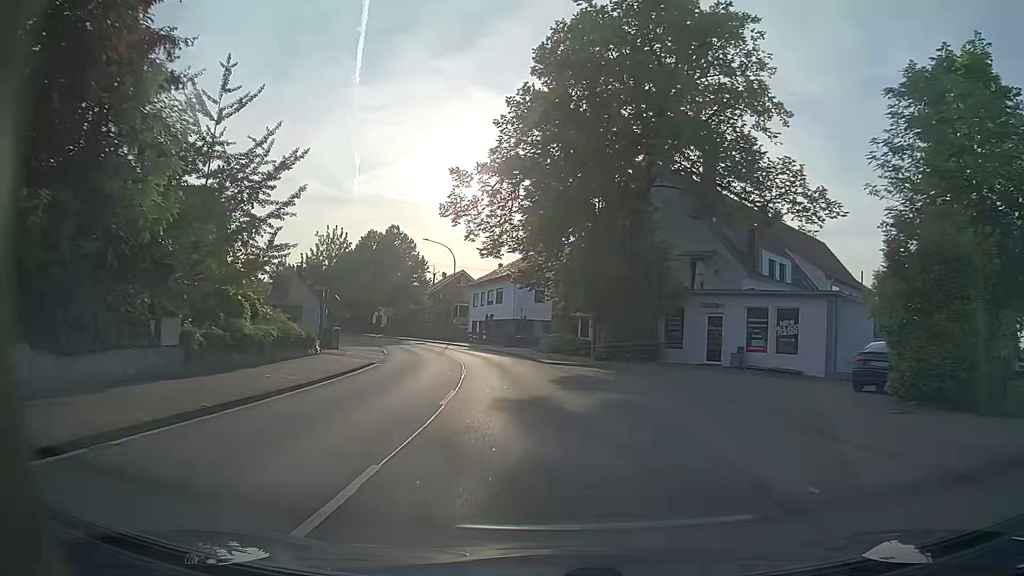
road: primary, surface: asphalt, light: Day
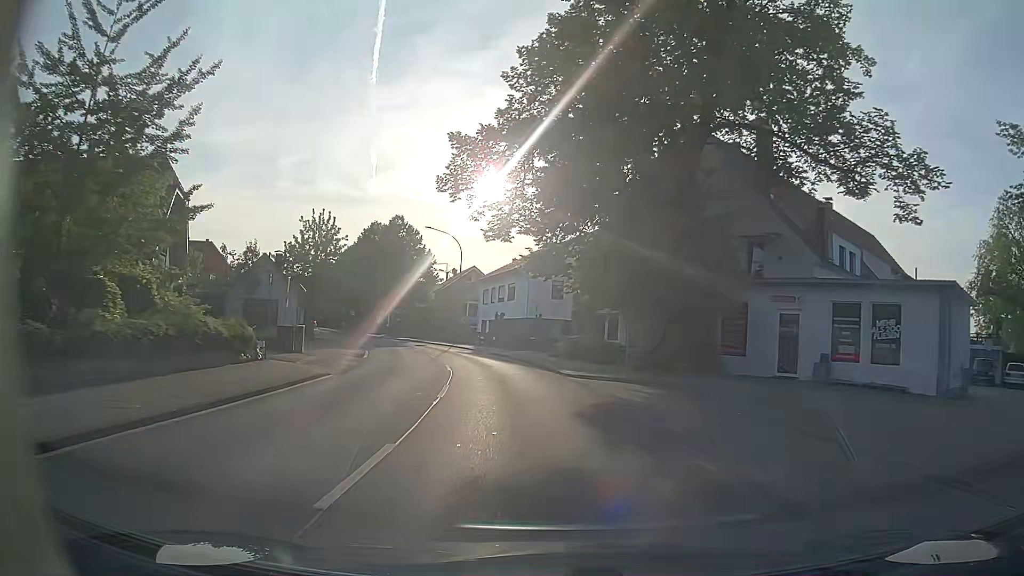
(-0.1, +7.9) m; -1°
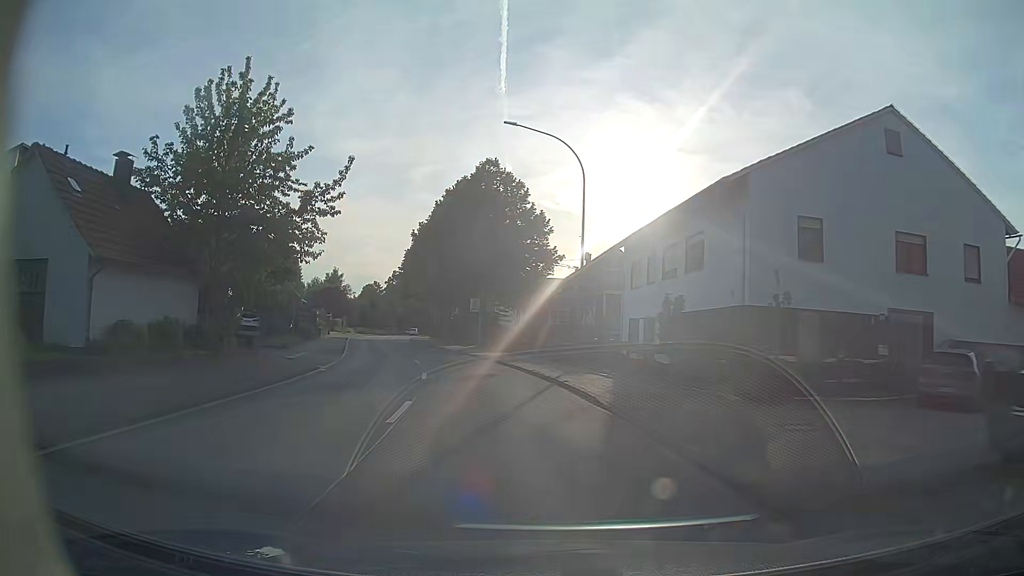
(-3.0, +31.4) m; -12°
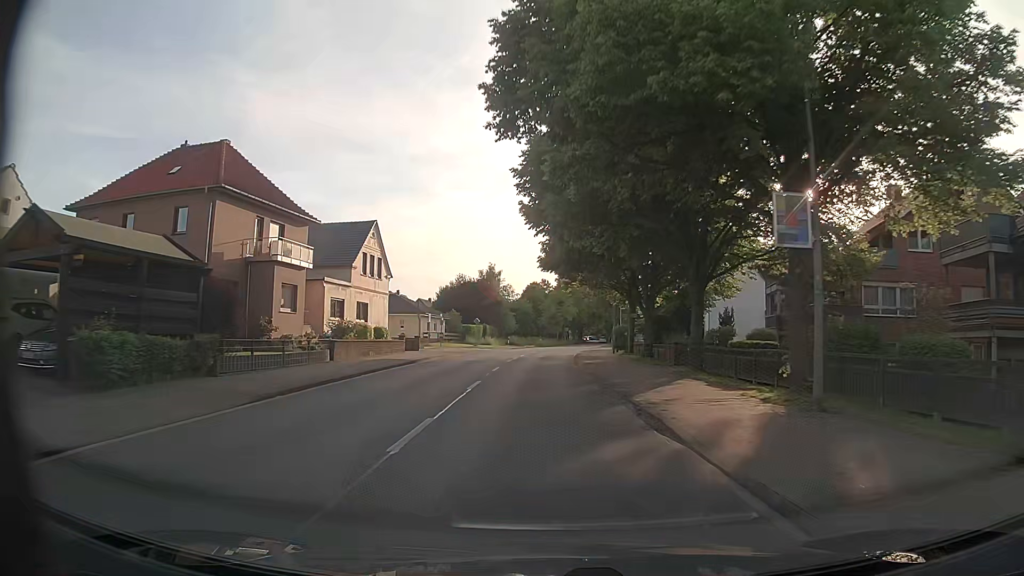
(-6.1, +38.6) m; -16°
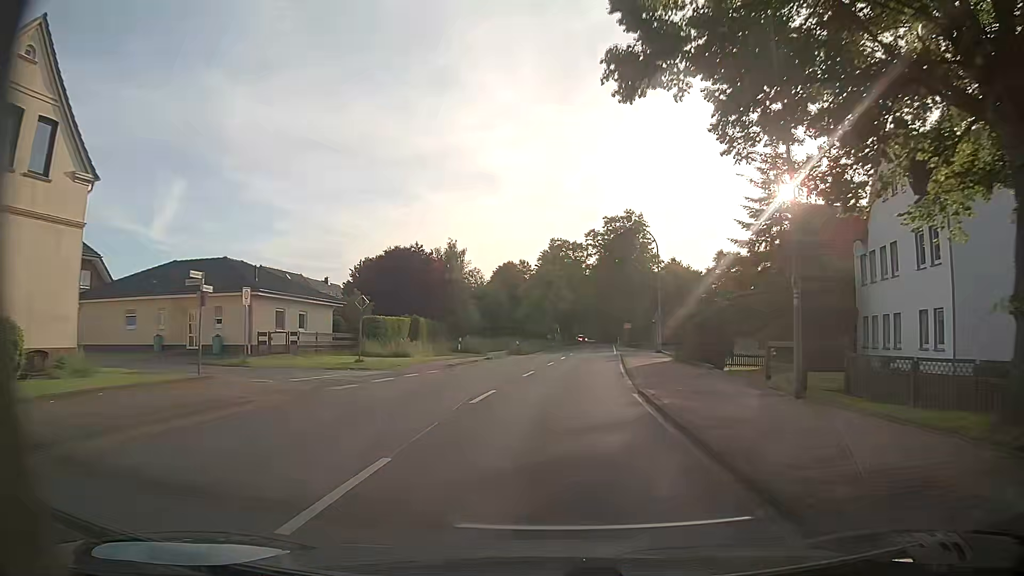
(-0.7, +39.6) m; +1°
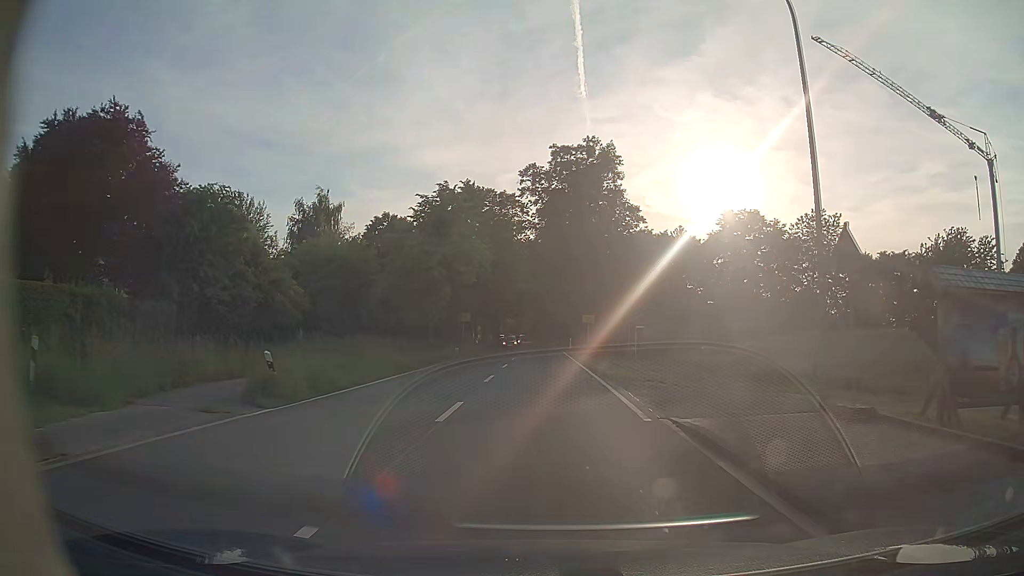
(+2.2, +38.6) m; +6°
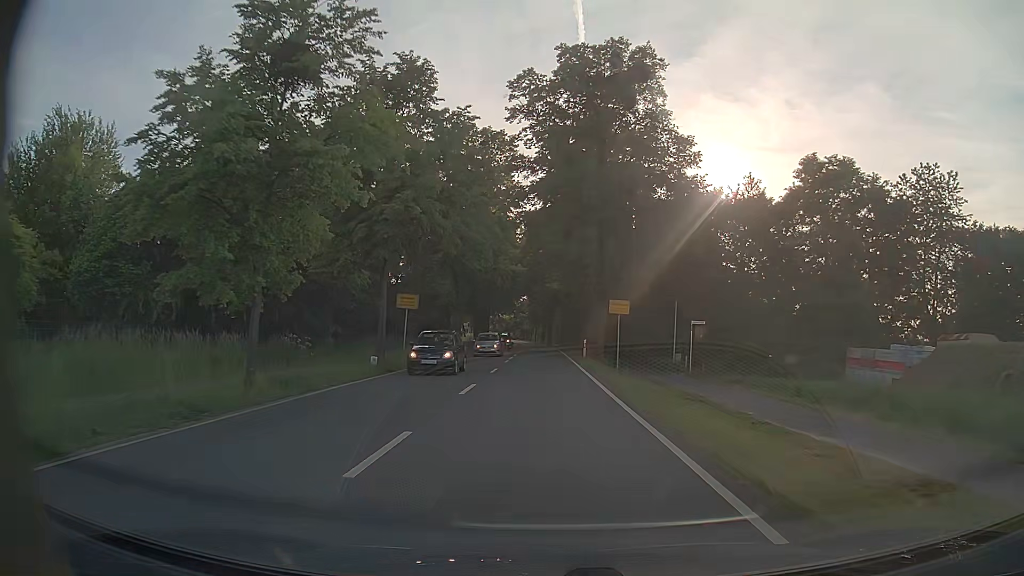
(+0.1, +22.6) m; 0°
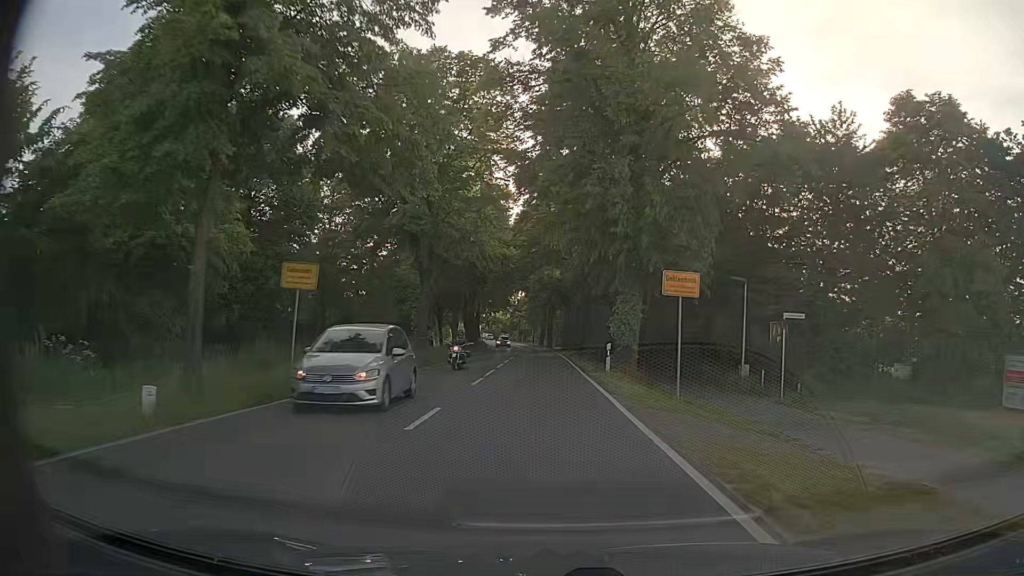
(0.0, +14.6) m; 0°
(0, +10) (0, +20) (0, +30) (0, +40) (0, +50) (0, +60) (-1, +70) (-1, +80) (-2, +90) (-3, +100) m
